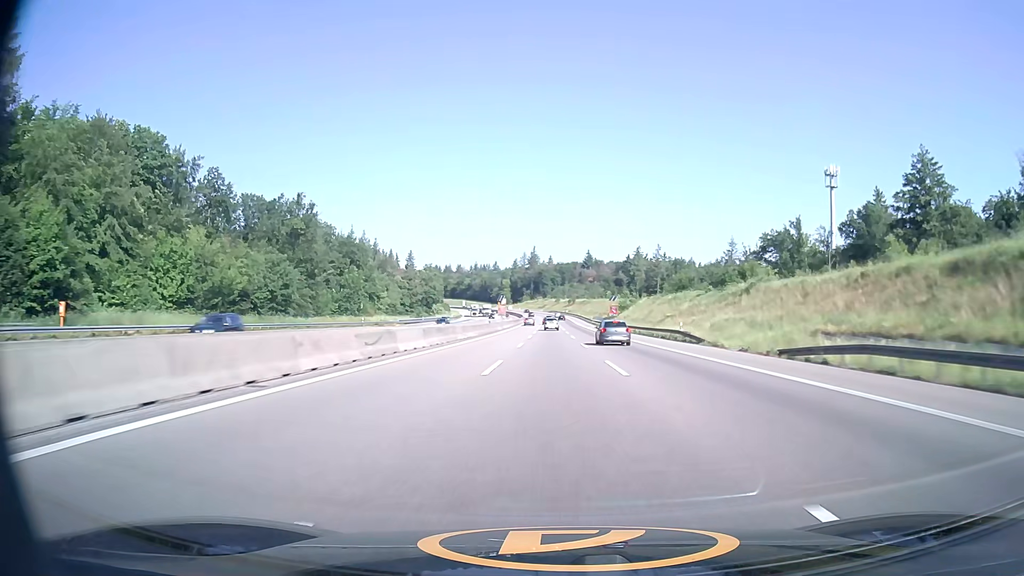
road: motorway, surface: asphalt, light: Day
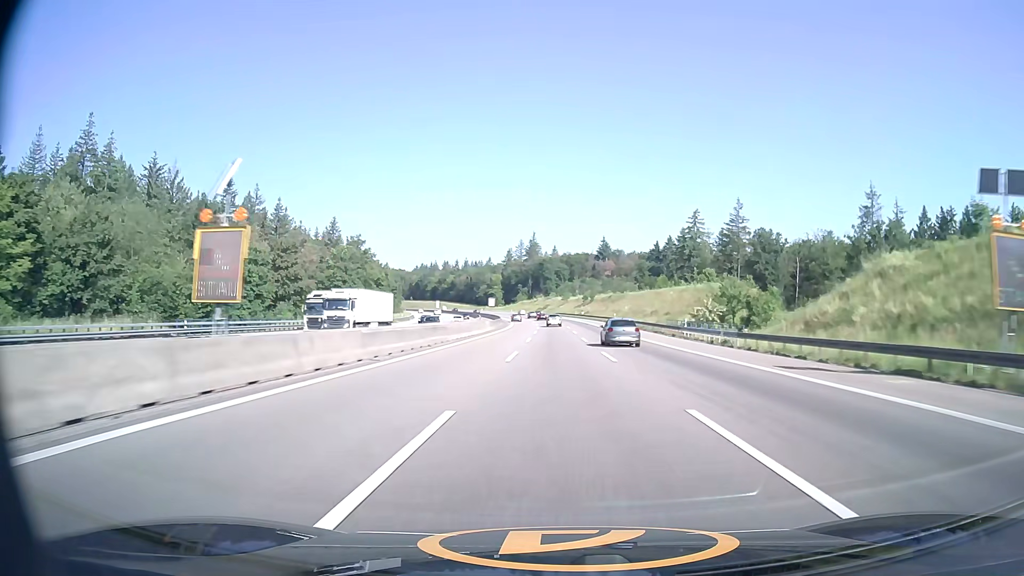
(-0.4, +102.3) m; 0°
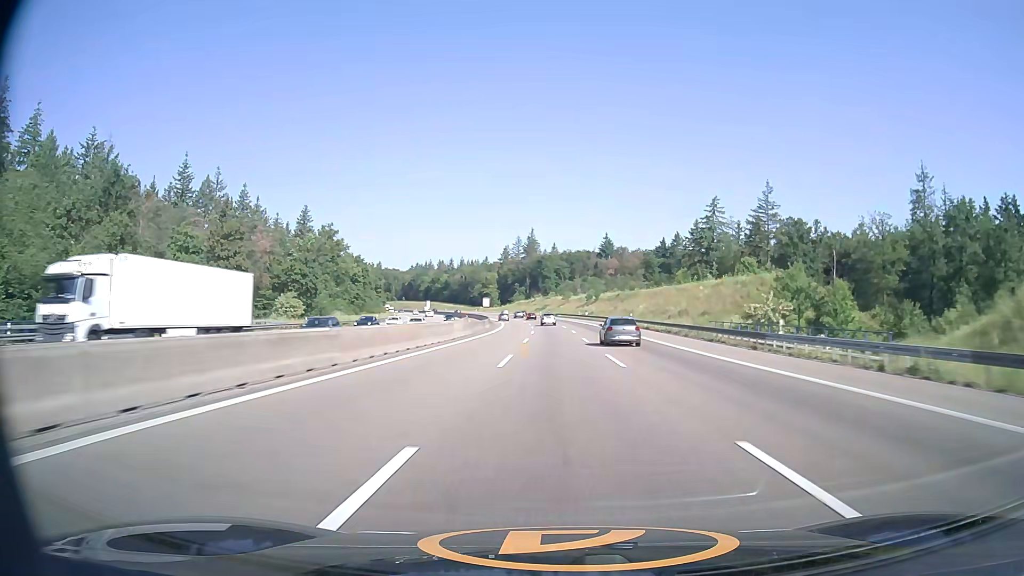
(0.0, +20.7) m; 0°
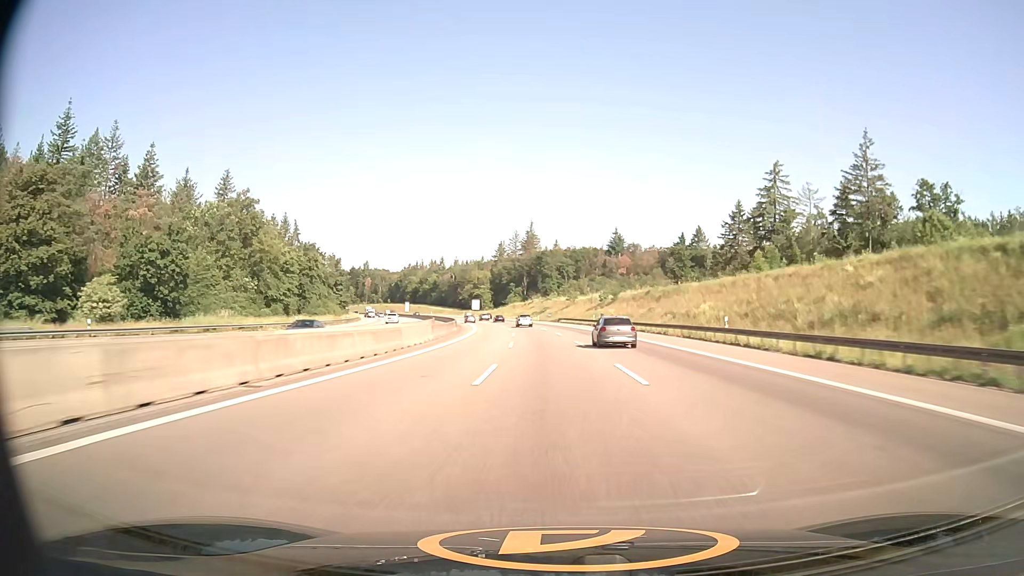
(0.0, +41.2) m; 0°
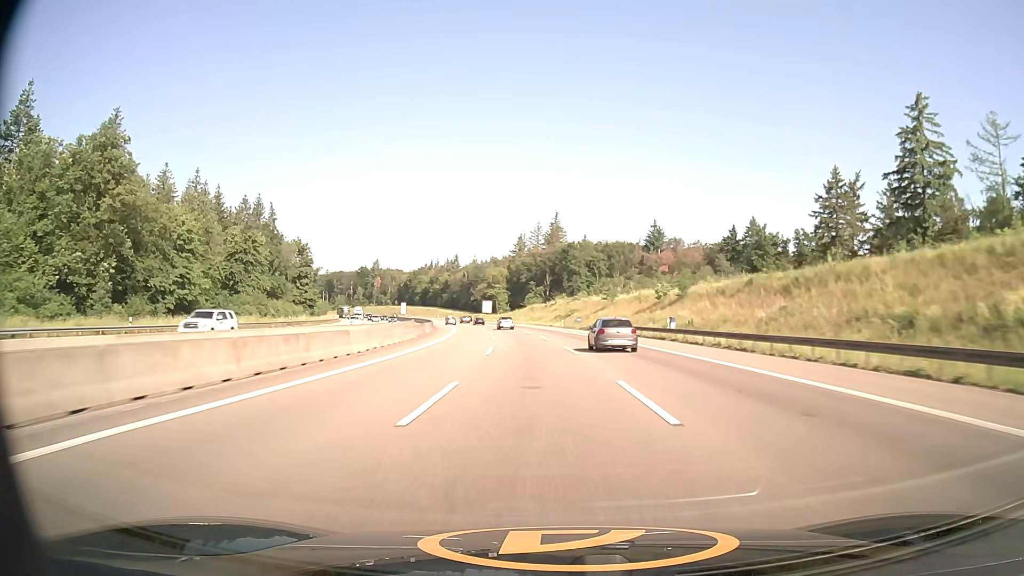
(-0.4, +41.0) m; -2°
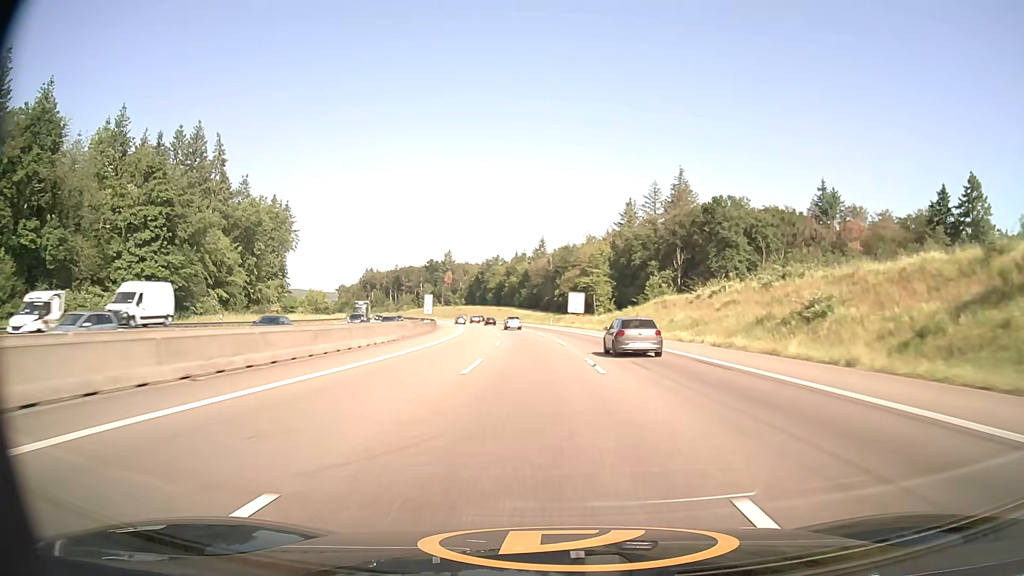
(-5.6, +80.9) m; -8°
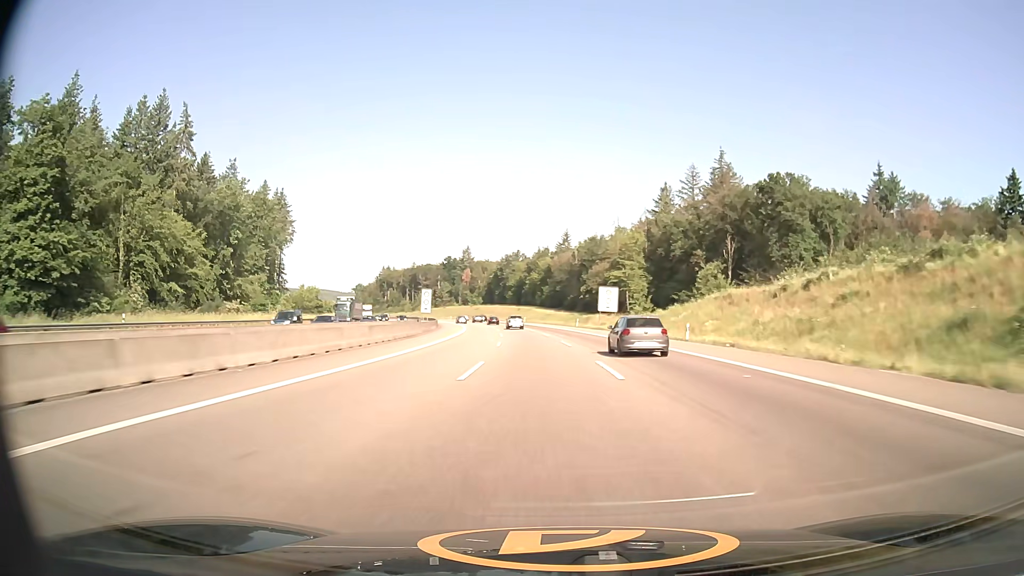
(-0.3, +20.0) m; -2°
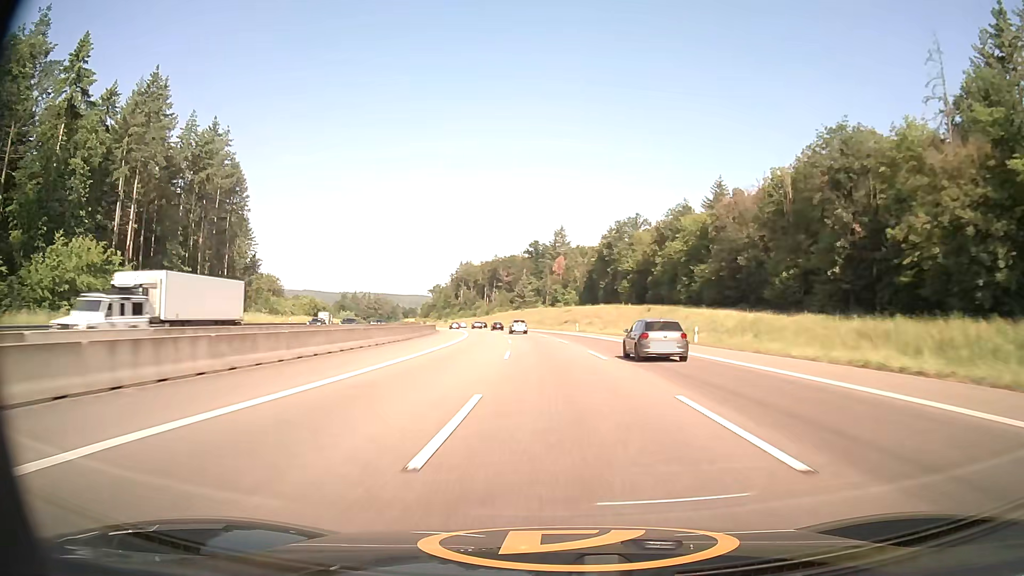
(-8.1, +97.9) m; -9°
(0, +10) (0, +20) (-1, +30) (-1, +40) (-2, +50) (-3, +60) (-4, +70) (-5, +80) (-6, +90) (-8, +100) m
